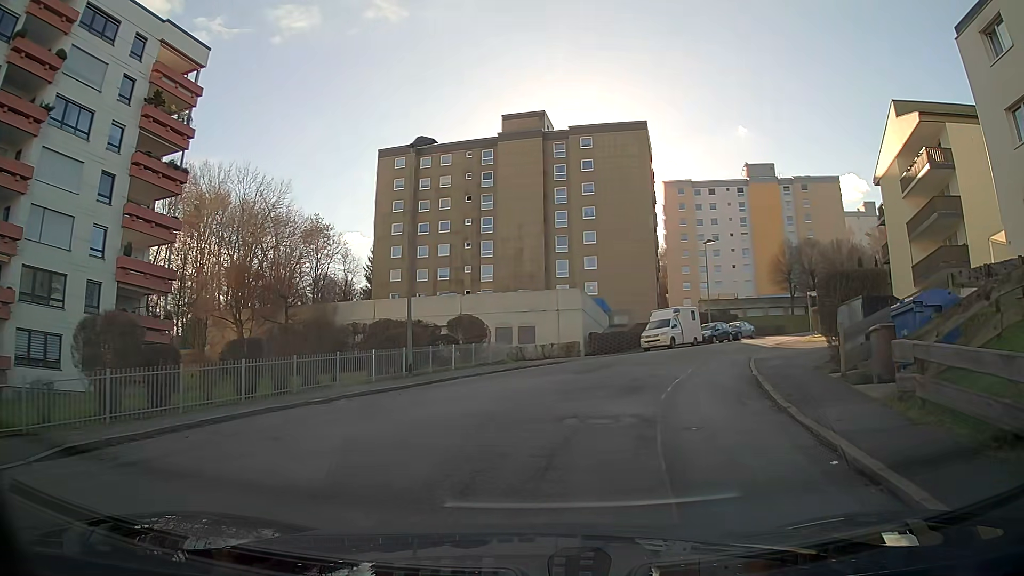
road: residential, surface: asphalt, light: Day
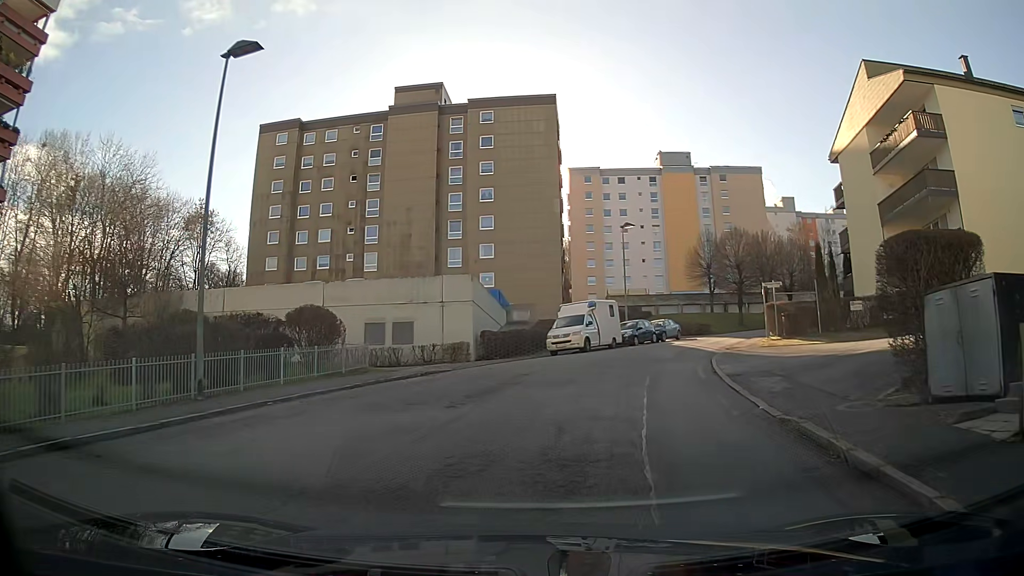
(+0.6, +8.3) m; +8°
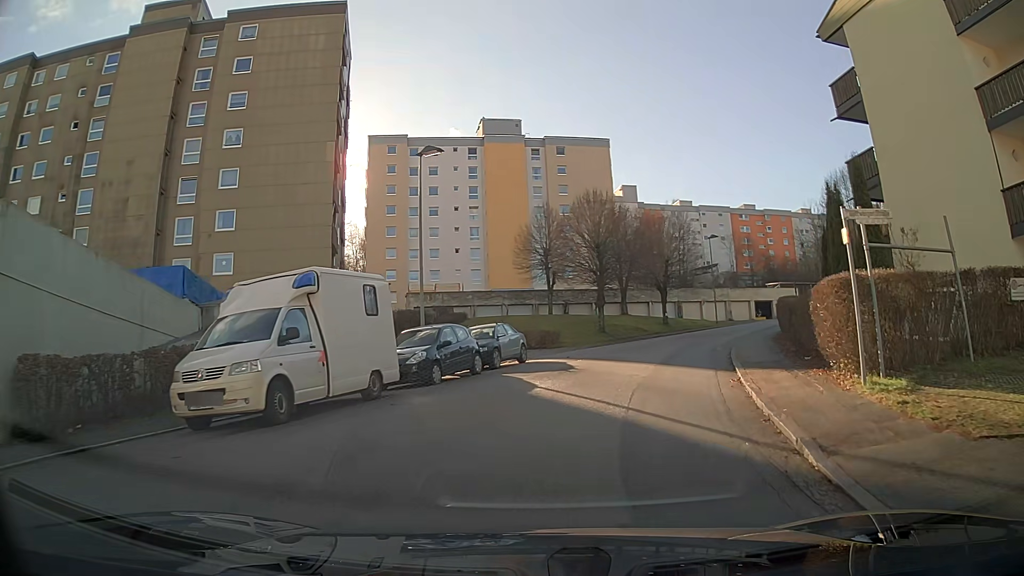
(+3.0, +21.3) m; +16°
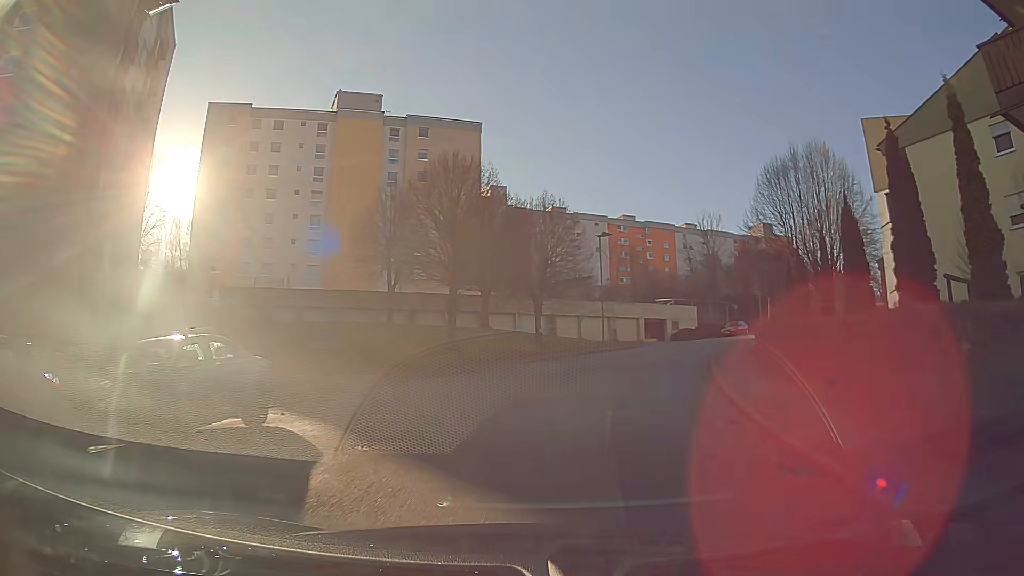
(+1.4, +13.2) m; +12°
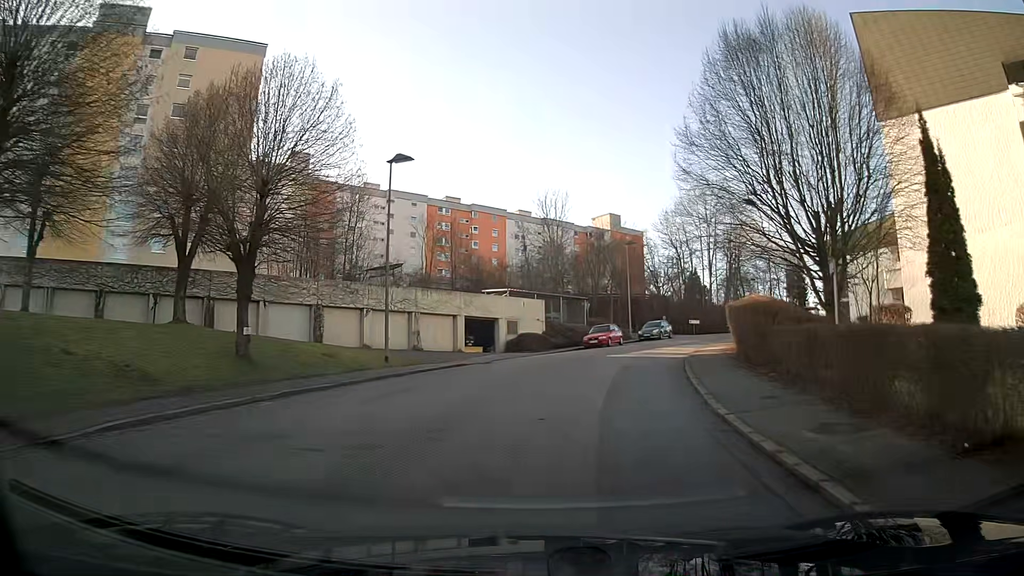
(+3.2, +21.8) m; +15°
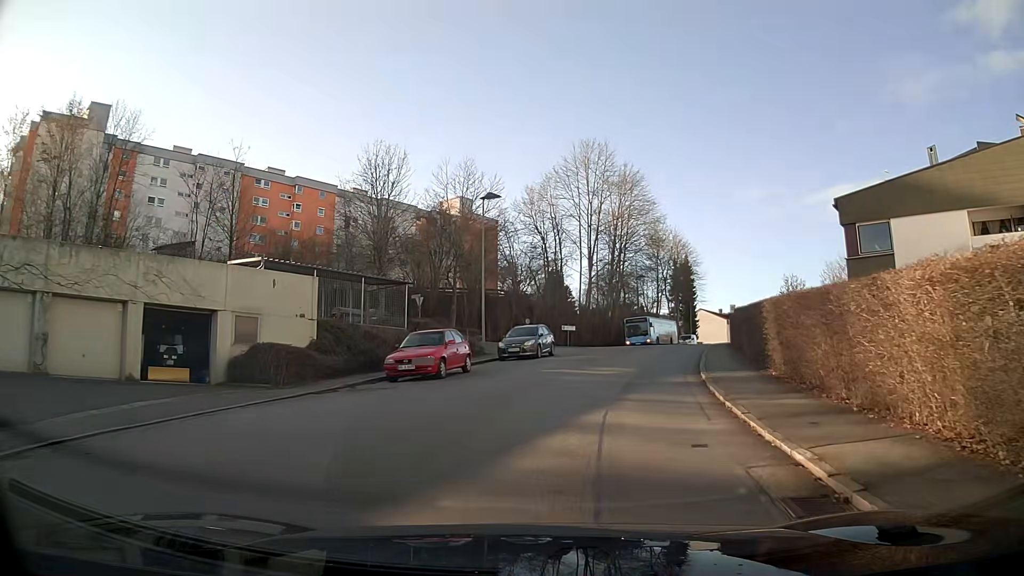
(+2.5, +22.0) m; +13°
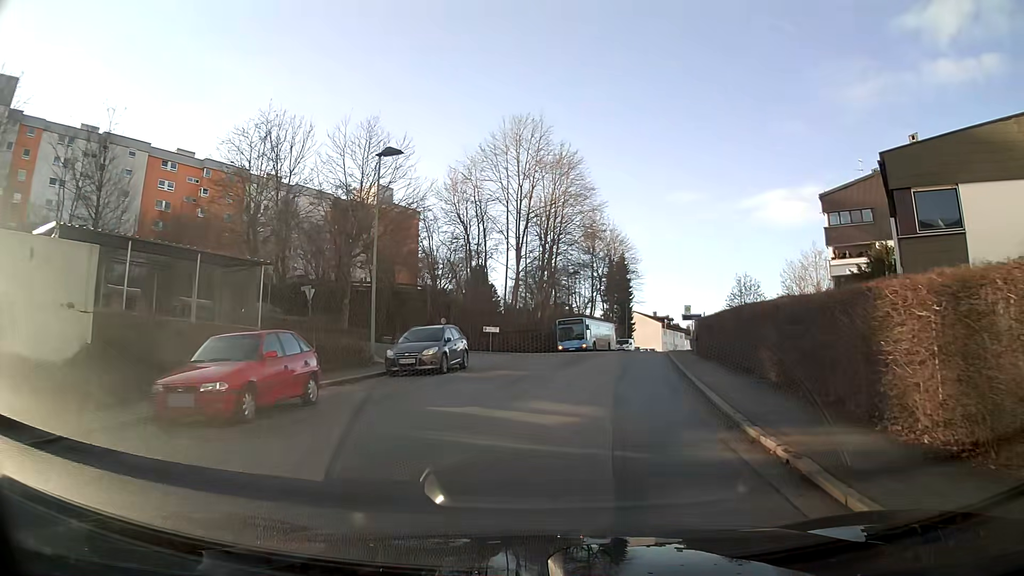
(+0.5, +8.9) m; +6°
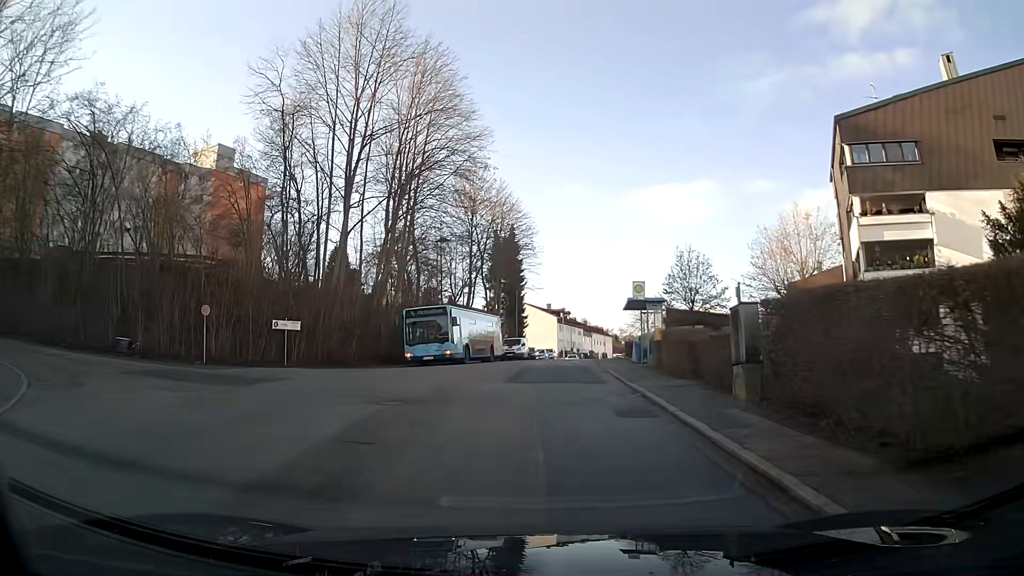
(+2.2, +22.2) m; +8°
(0, +10) (0, +20) (+1, +30) (+2, +40) (+3, +50) (+4, +60) (+6, +70) (+7, +80) (+9, +89) (+11, +99) m
